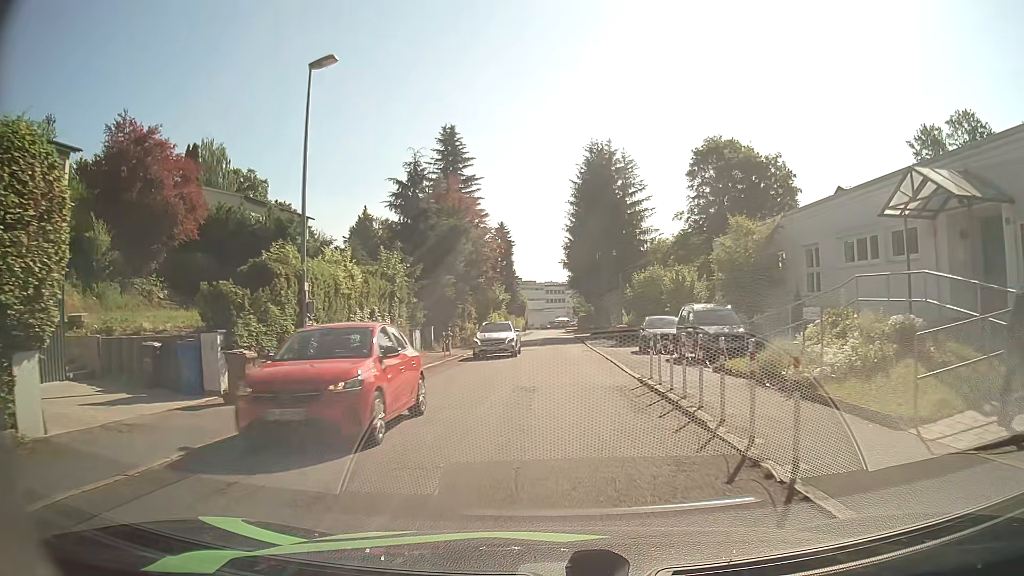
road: residential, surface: asphalt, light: Day
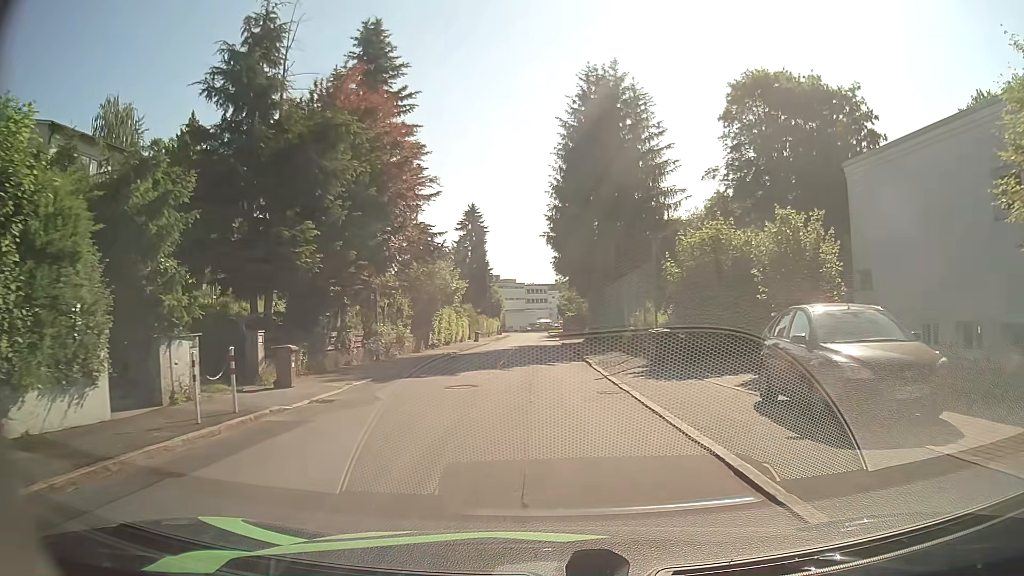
(+0.4, +19.7) m; +2°
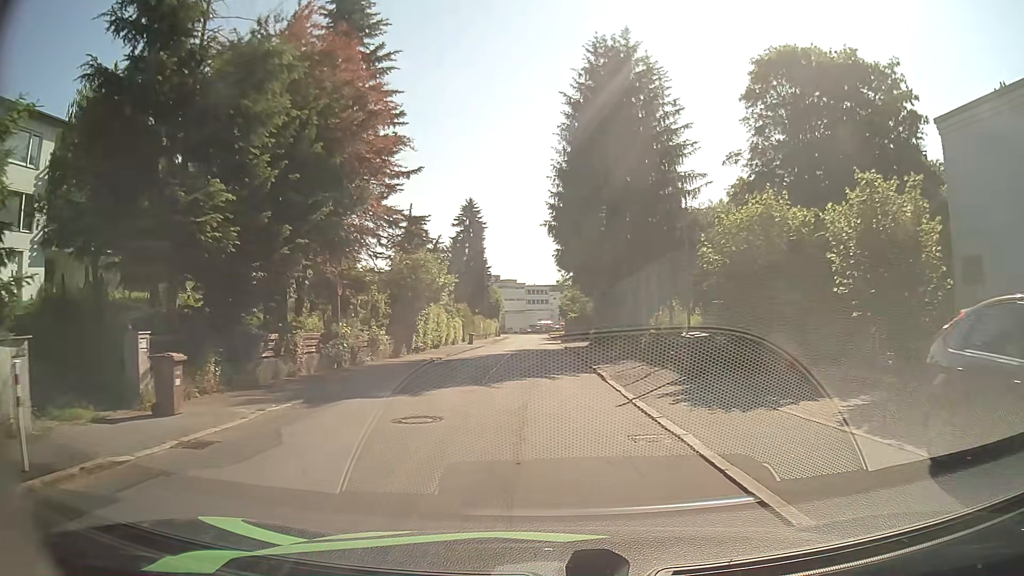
(0.0, +5.2) m; 0°
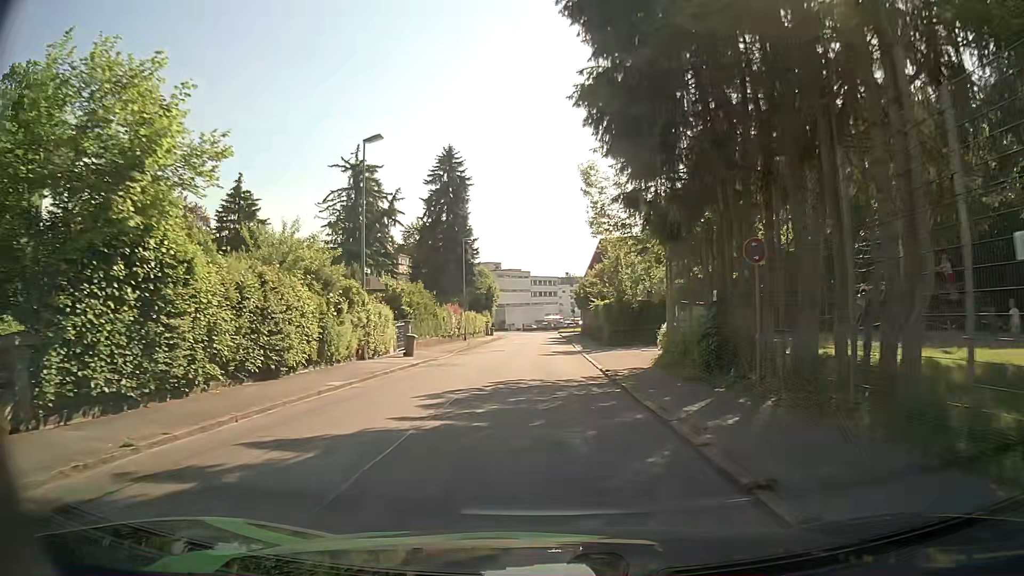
(0.0, +27.1) m; -1°
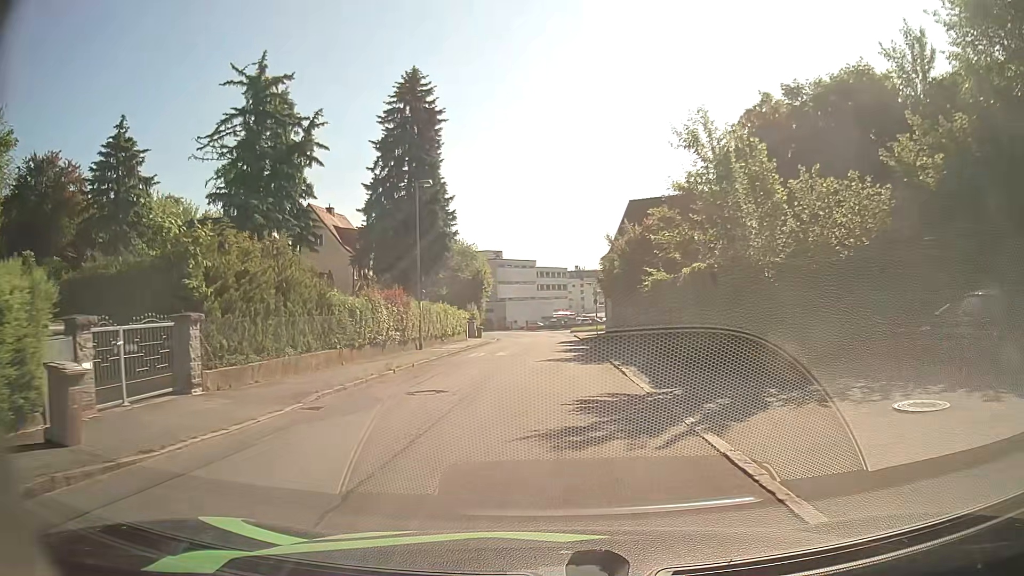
(0.0, +21.8) m; 0°
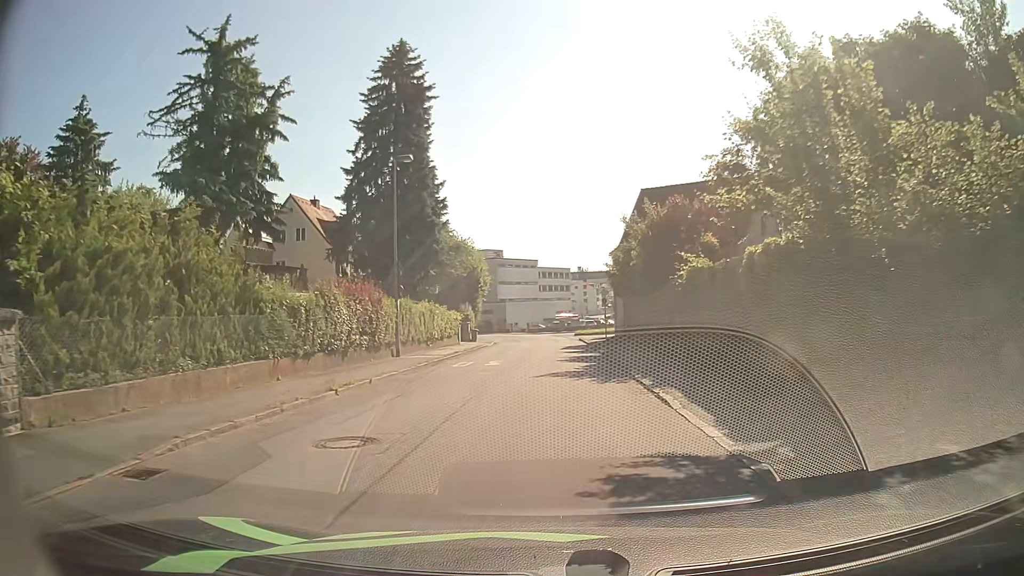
(-0.1, +5.4) m; -1°
(0, +10) (0, +20) (0, +30) (+1, +40) (+1, +50) (+1, +60) (-1, +70) (-3, +80) (-5, +89) (-9, +98) m
